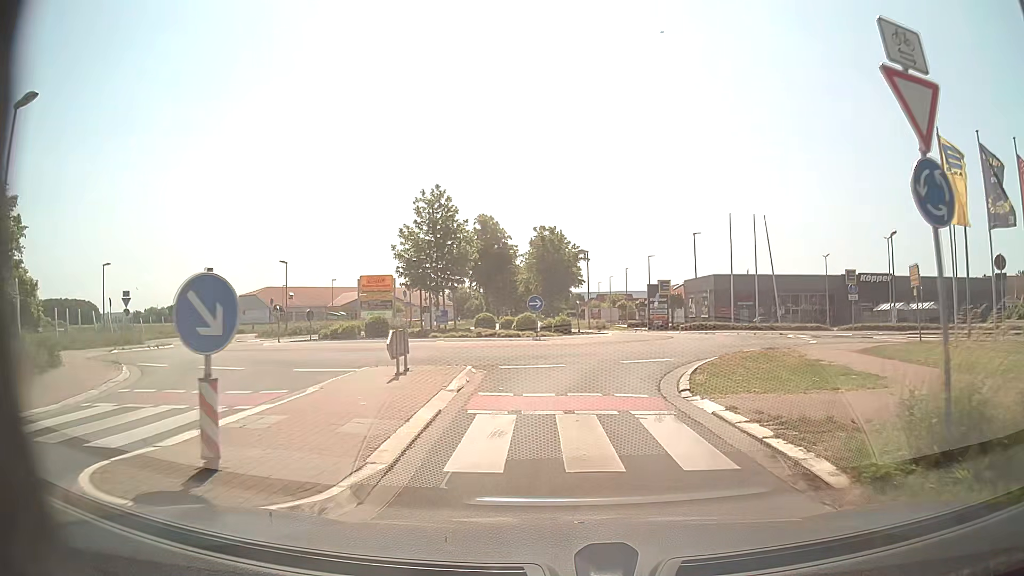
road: secondary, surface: asphalt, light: Day
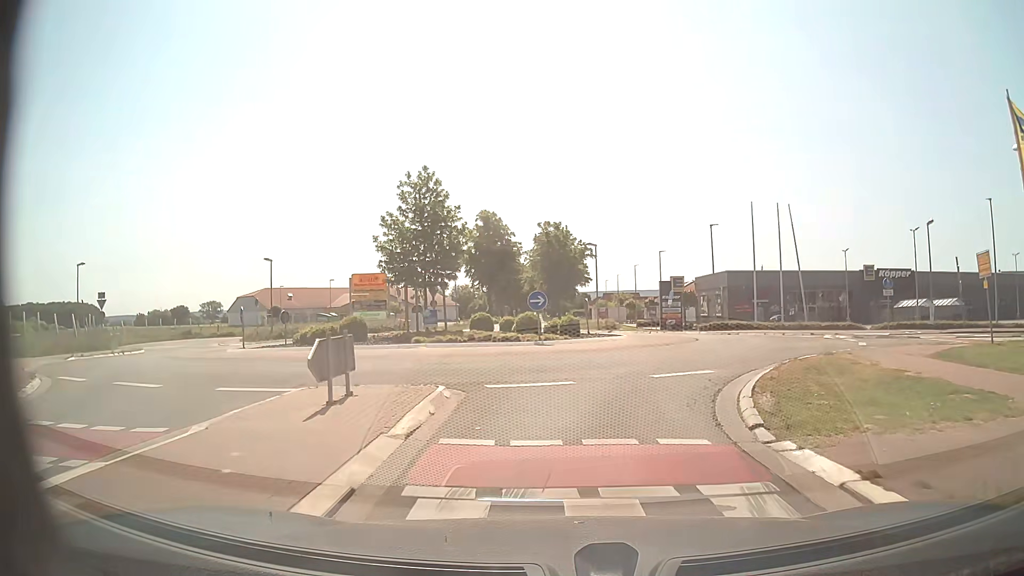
(0.0, +4.0) m; -1°
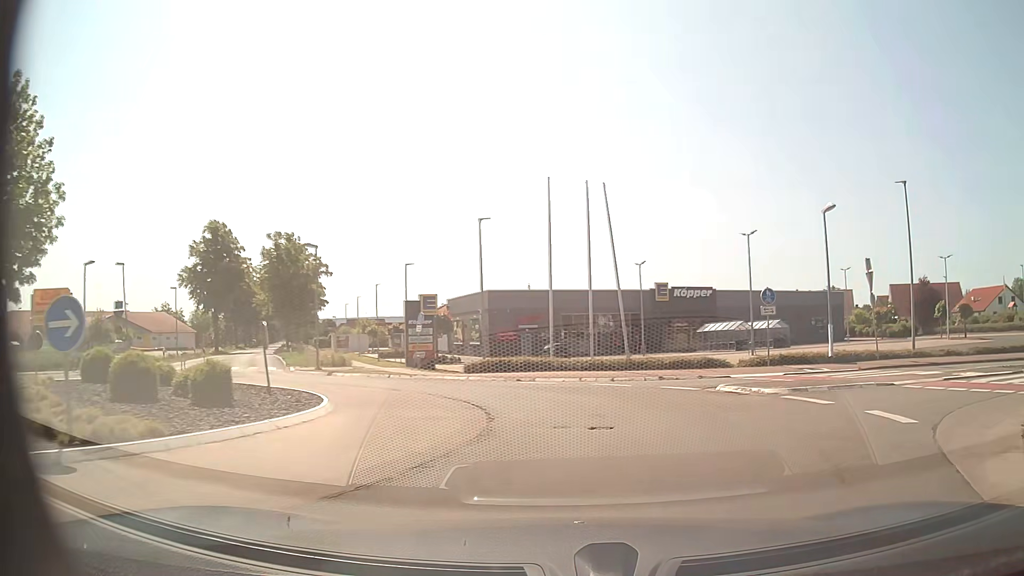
(+1.5, +14.1) m; +21°
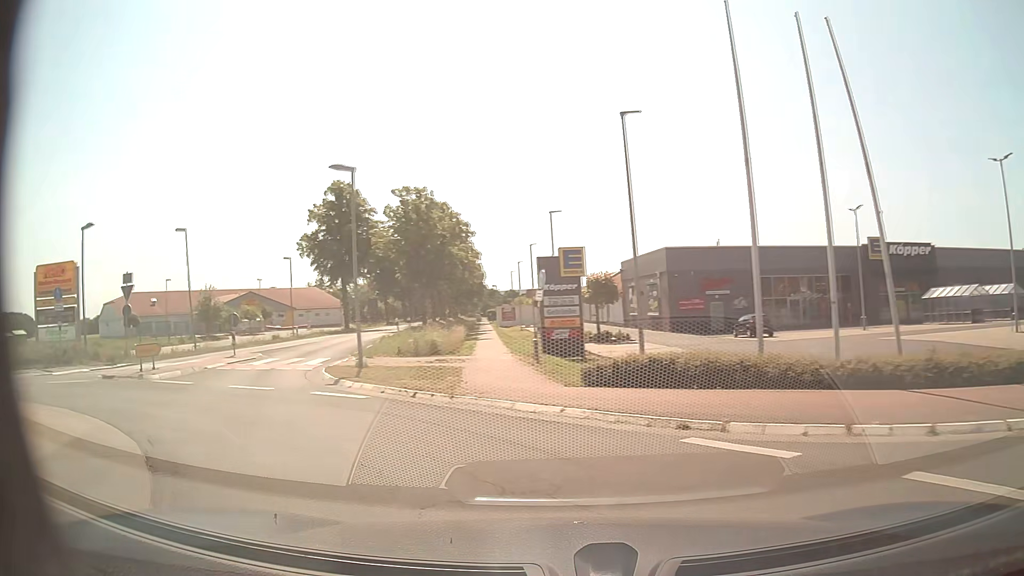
(+0.3, +13.8) m; -15°
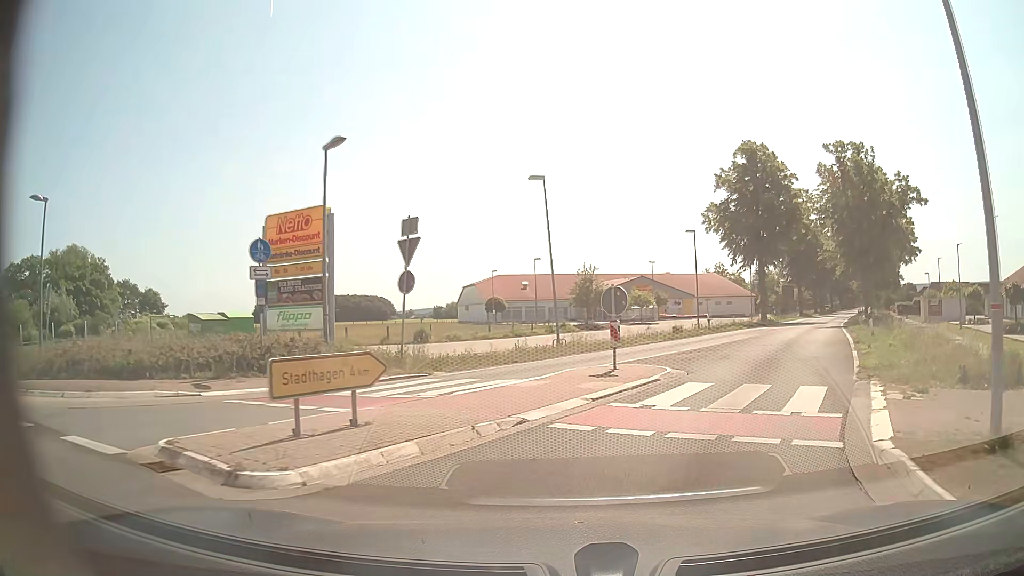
(-5.5, +12.8) m; -36°
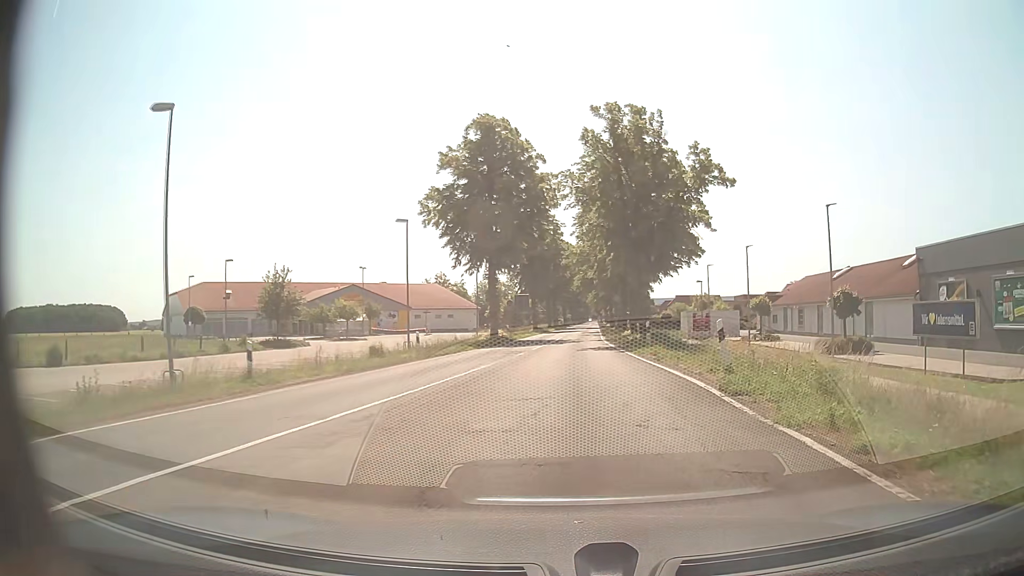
(+2.7, +12.9) m; +24°
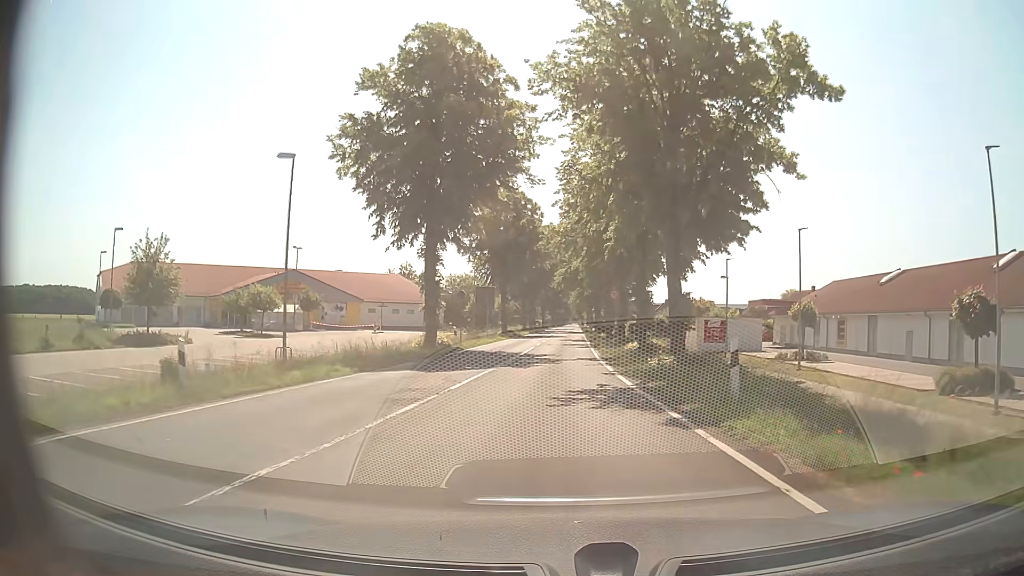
(+0.6, +16.8) m; +2°
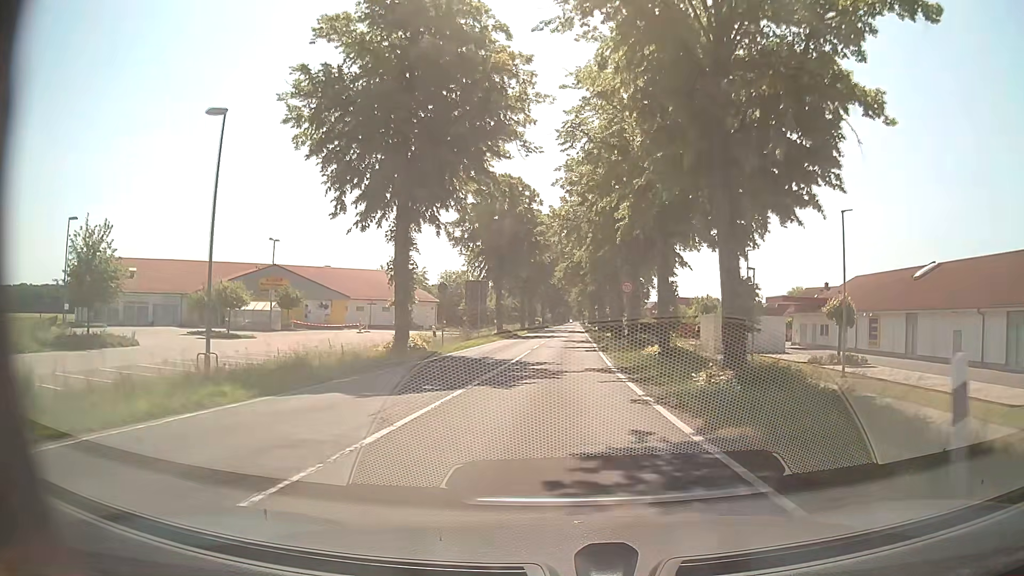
(0.0, +6.4) m; 0°
(0, +10) (0, +20) (0, +30) (+1, +40) (+1, +50) (+1, +60) (+1, +70) (+2, +80) (+2, +90) (+2, +100) m
